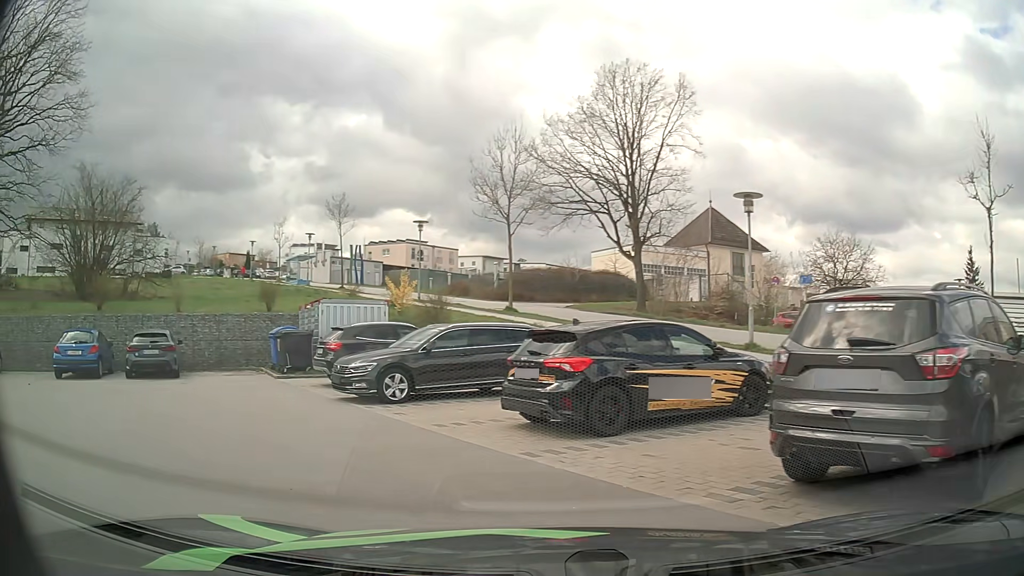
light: Day
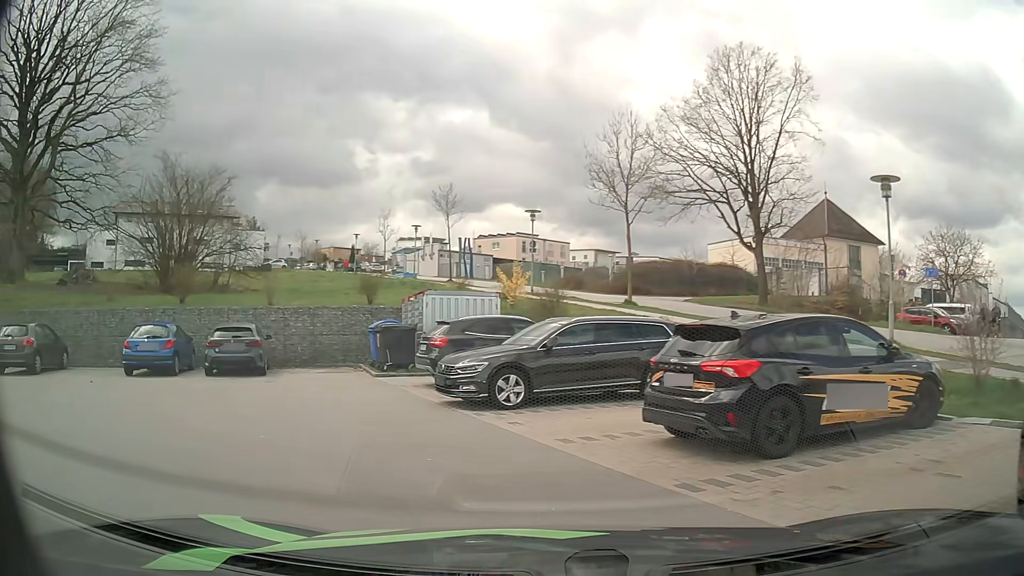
(-0.2, +1.7) m; -11°
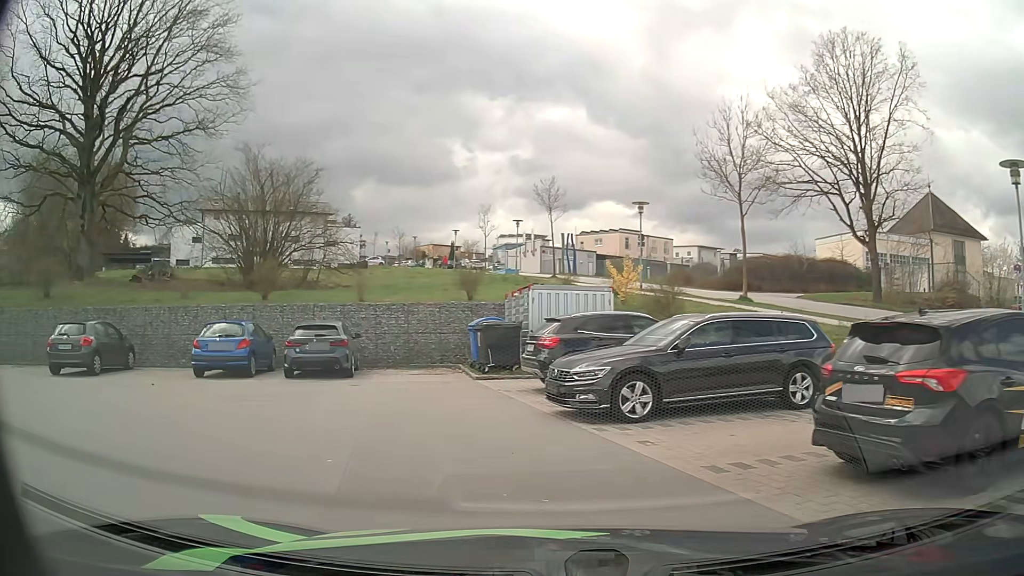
(-0.1, +1.7) m; -8°
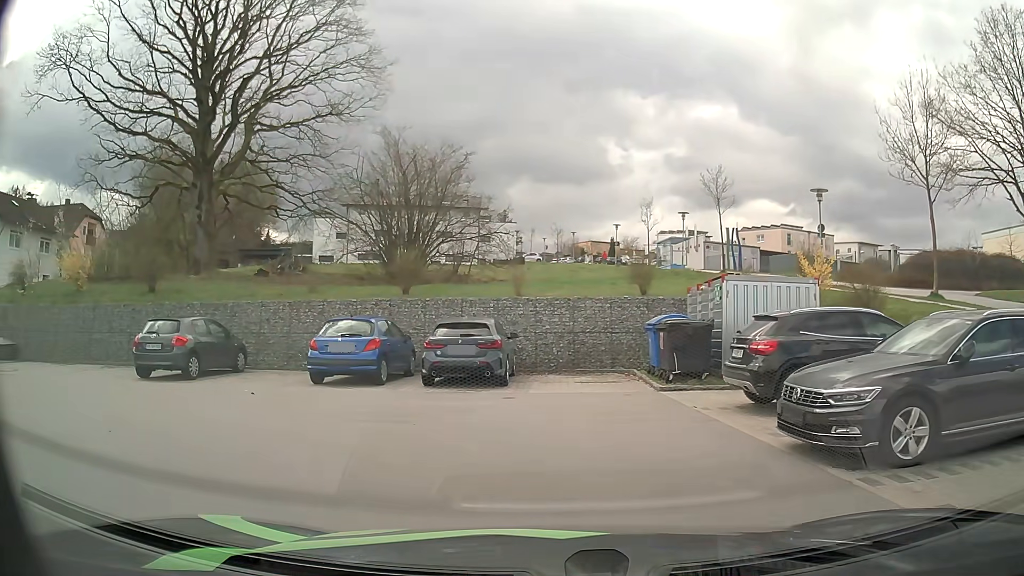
(-0.4, +2.9) m; -13°
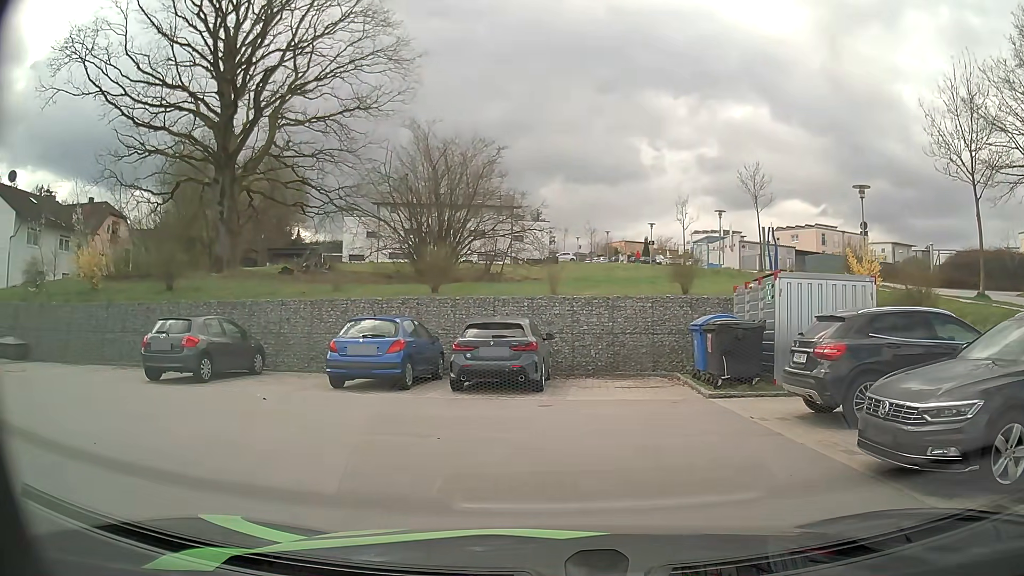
(0.0, +1.0) m; -3°
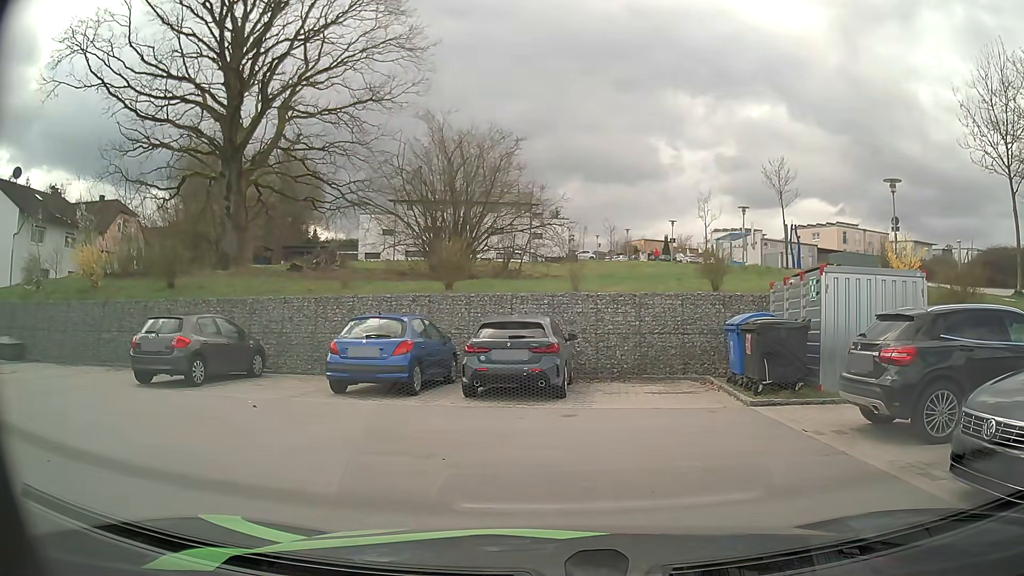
(-0.1, +1.2) m; -3°
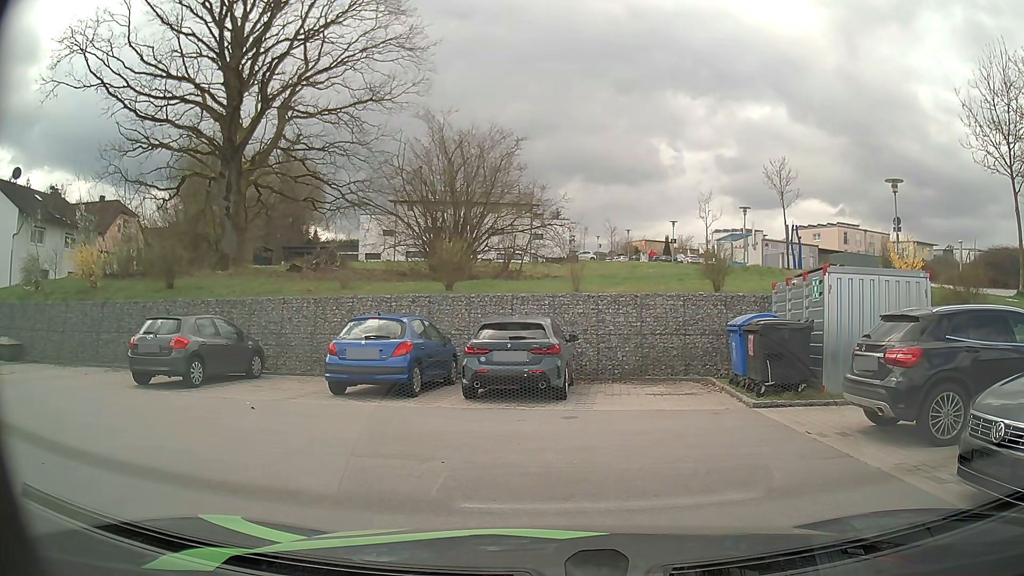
(0.0, +0.2) m; 0°
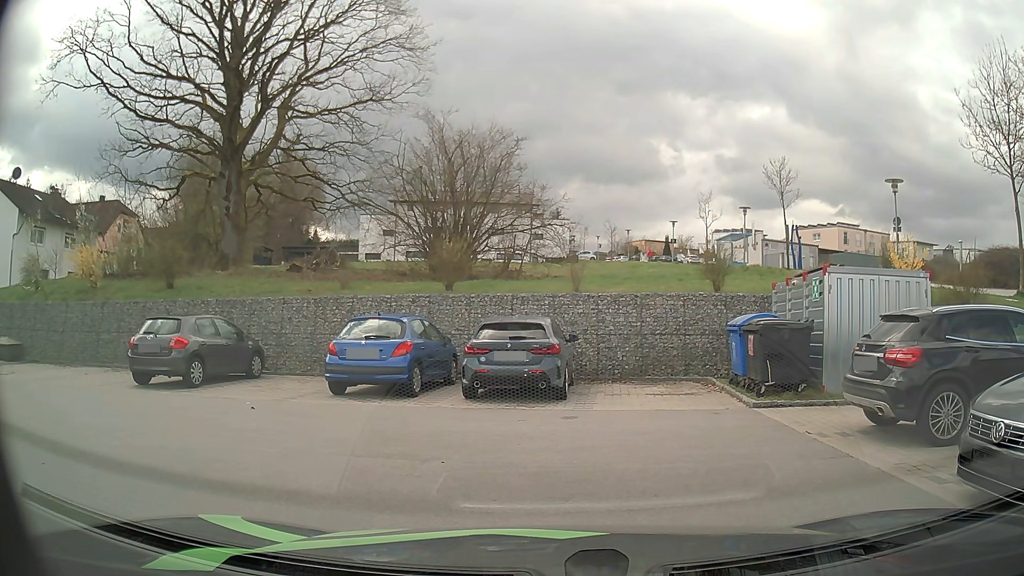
(0.0, 0.0) m; 0°
